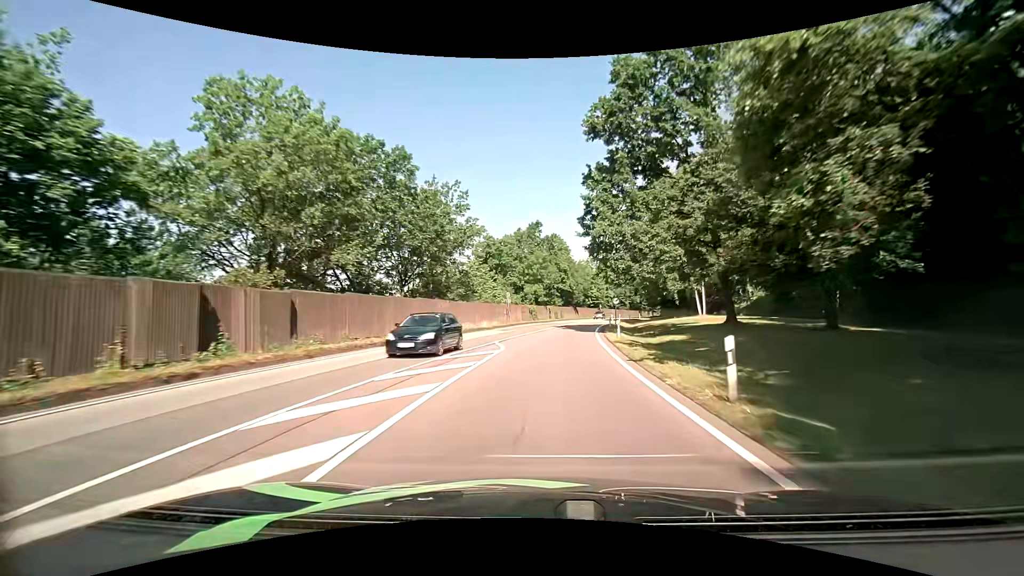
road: primary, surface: asphalt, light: Day
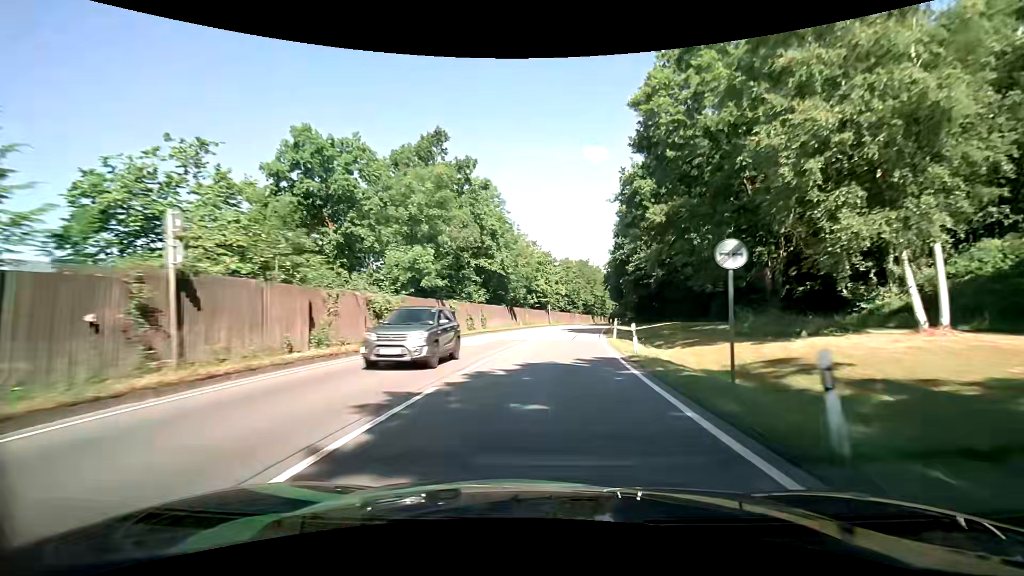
(+2.6, +42.3) m; +7°
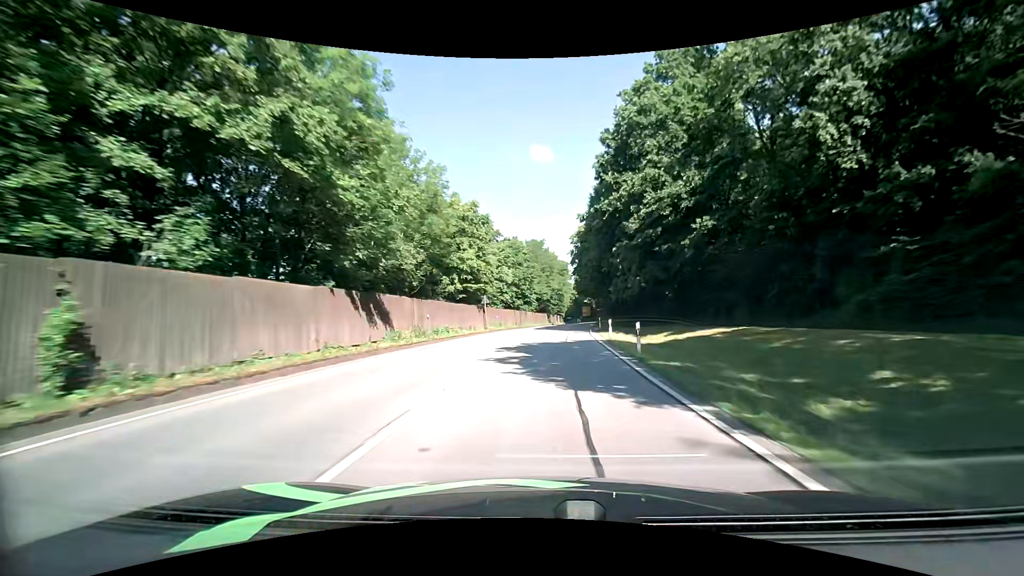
(+1.9, +31.2) m; +6°
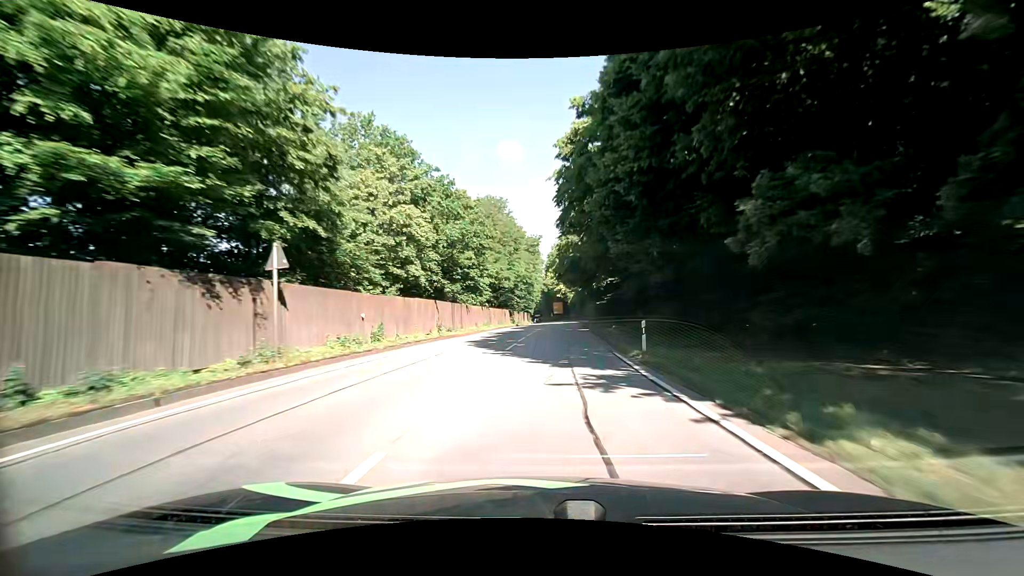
(+1.2, +31.2) m; +4°
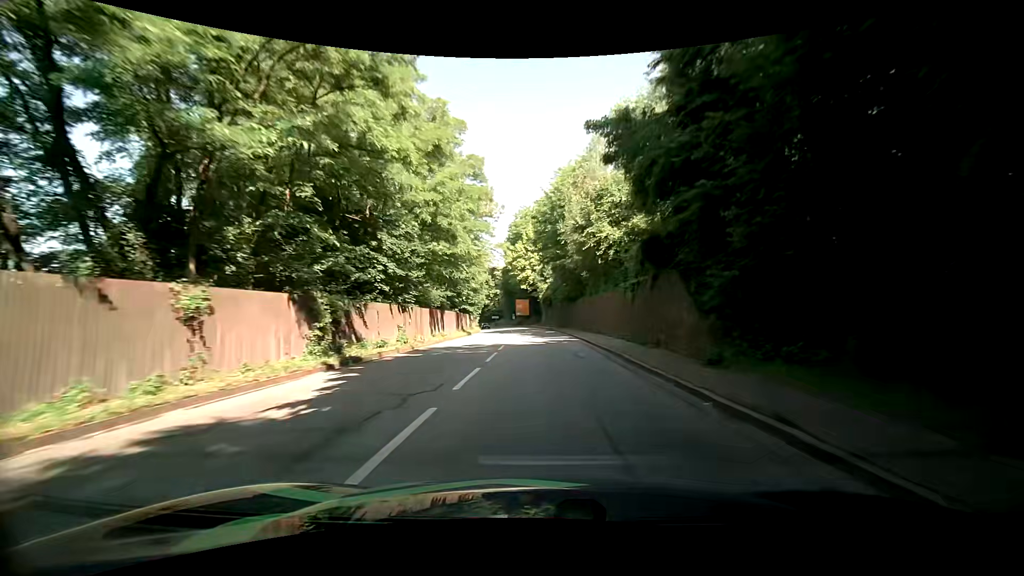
(+2.0, +51.4) m; +5°
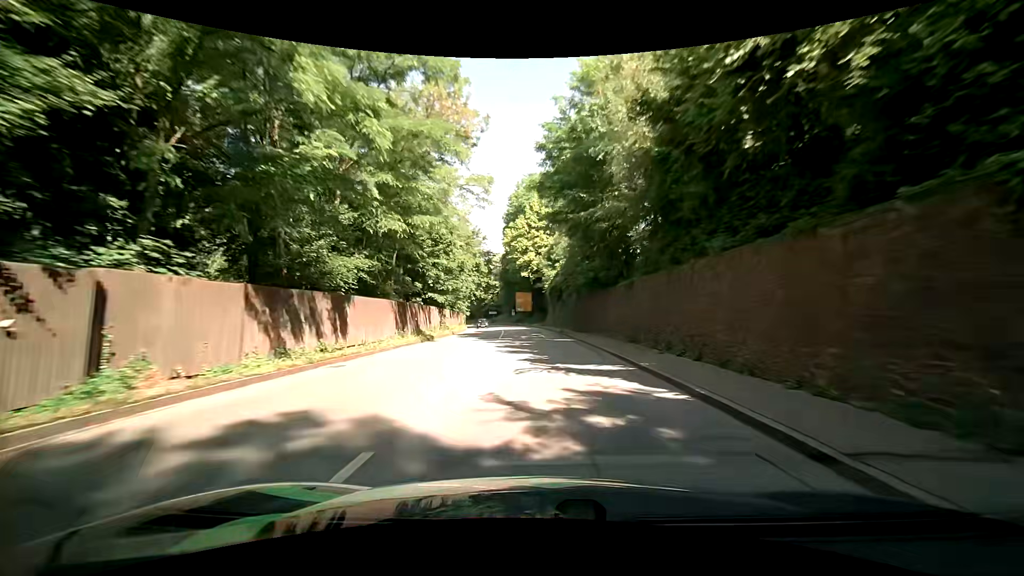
(-0.2, +20.4) m; 0°
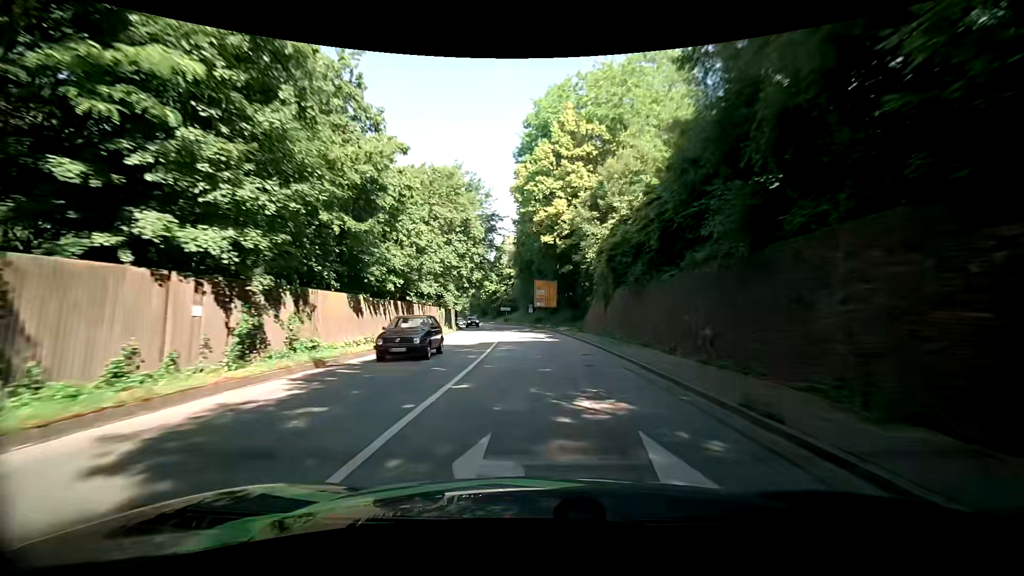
(-1.0, +30.0) m; -4°
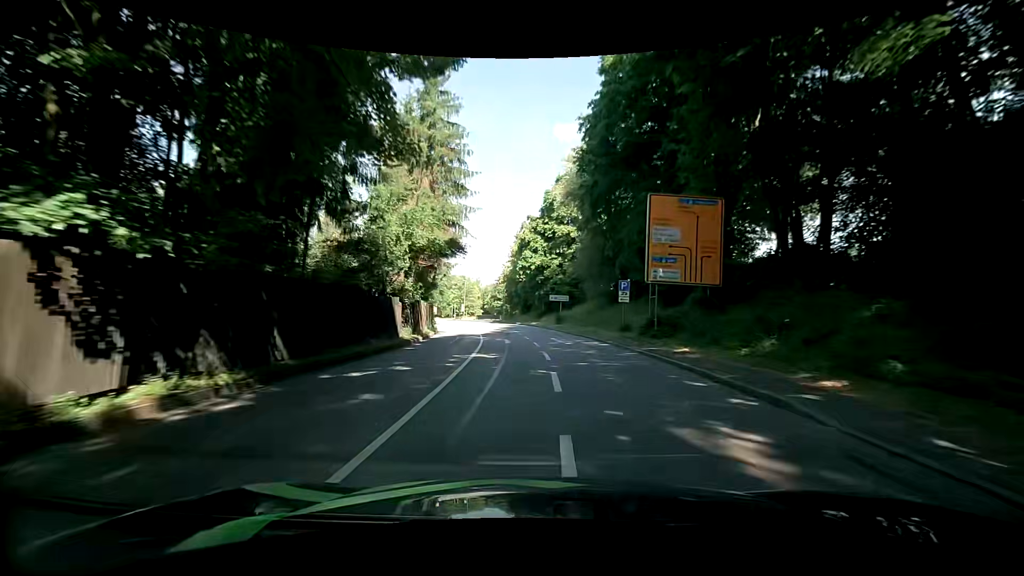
(-1.8, +49.7) m; -6°
(0, +10) (0, +20) (-1, +30) (-2, +40) (-4, +50) (-6, +60) (-8, +69) (-10, +79) (-12, +89) (-15, +99) m
